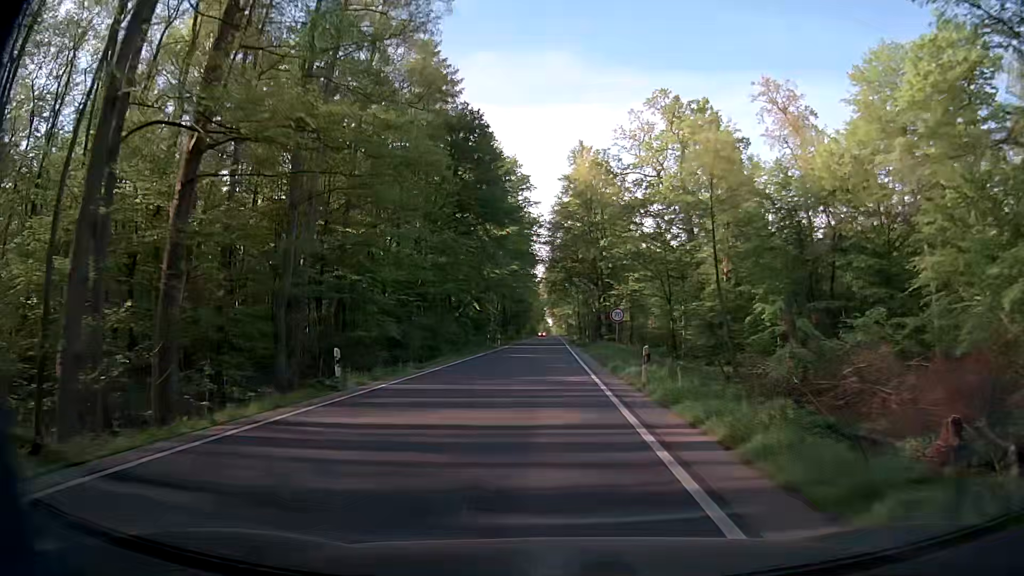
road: secondary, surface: asphalt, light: Day
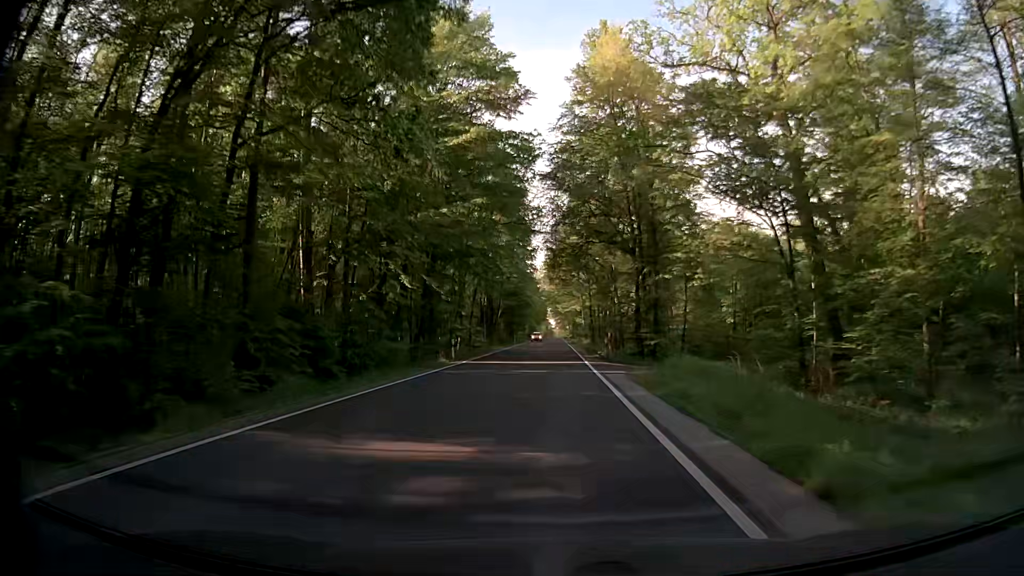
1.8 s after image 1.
(-0.3, +32.2) m; -1°
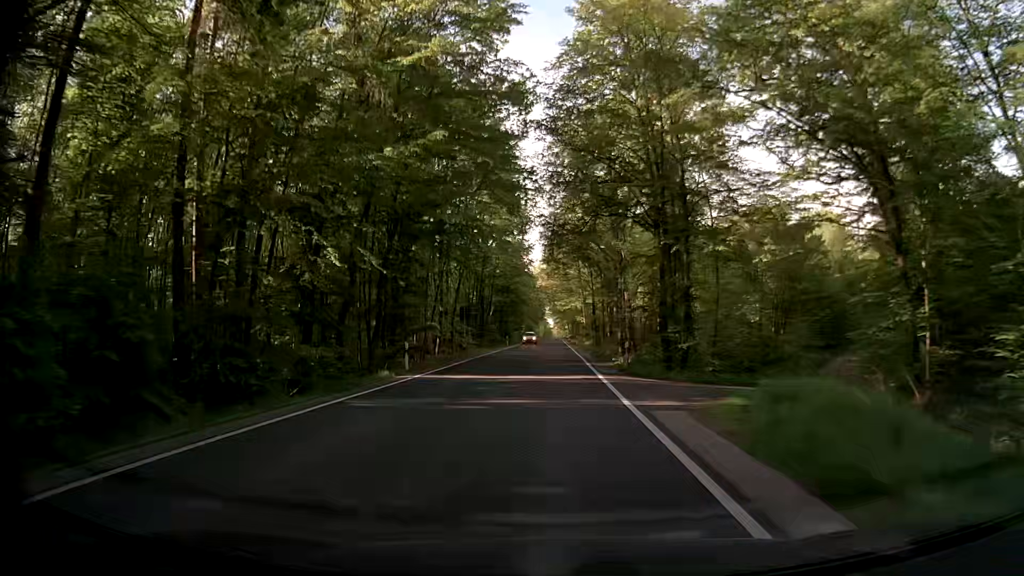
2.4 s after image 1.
(+0.1, +10.7) m; 0°
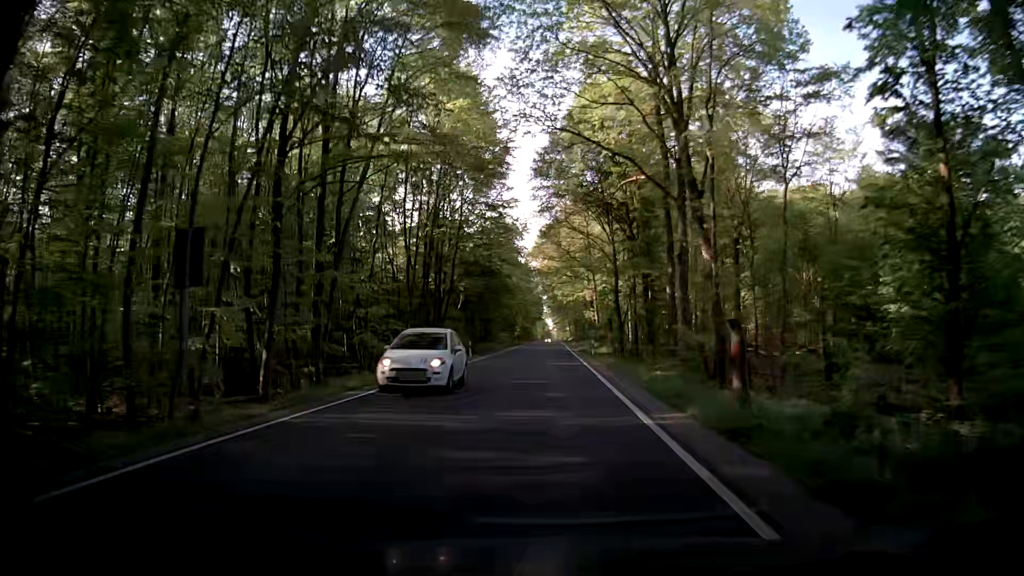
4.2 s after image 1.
(0.0, +32.2) m; +1°
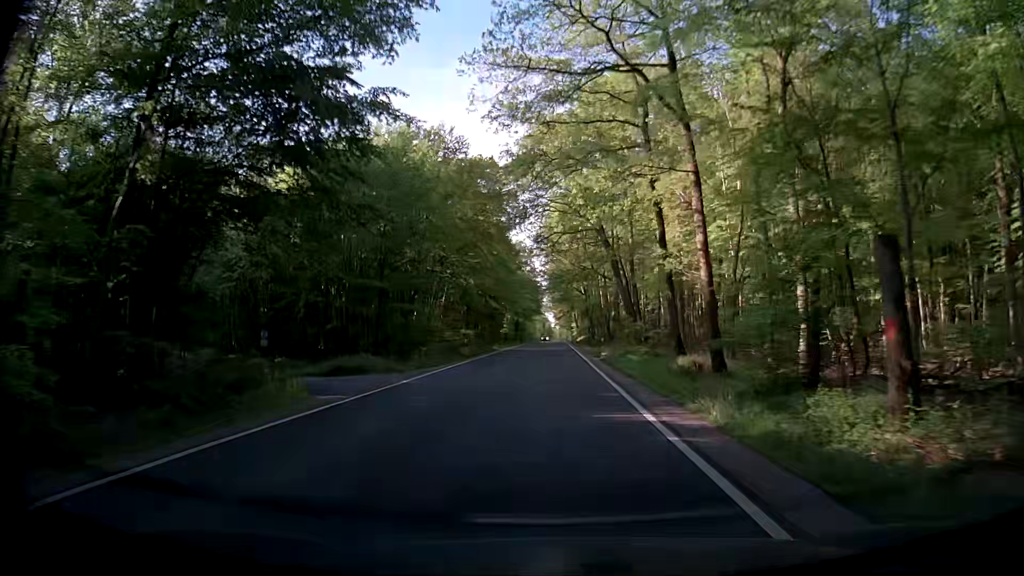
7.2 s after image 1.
(-0.4, +53.7) m; -1°
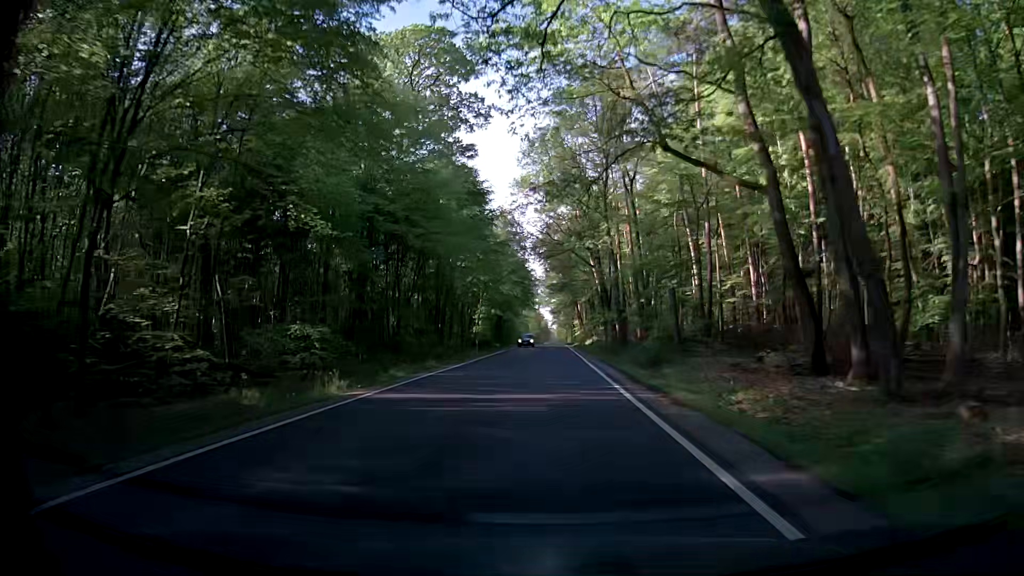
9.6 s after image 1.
(+0.1, +43.0) m; 0°
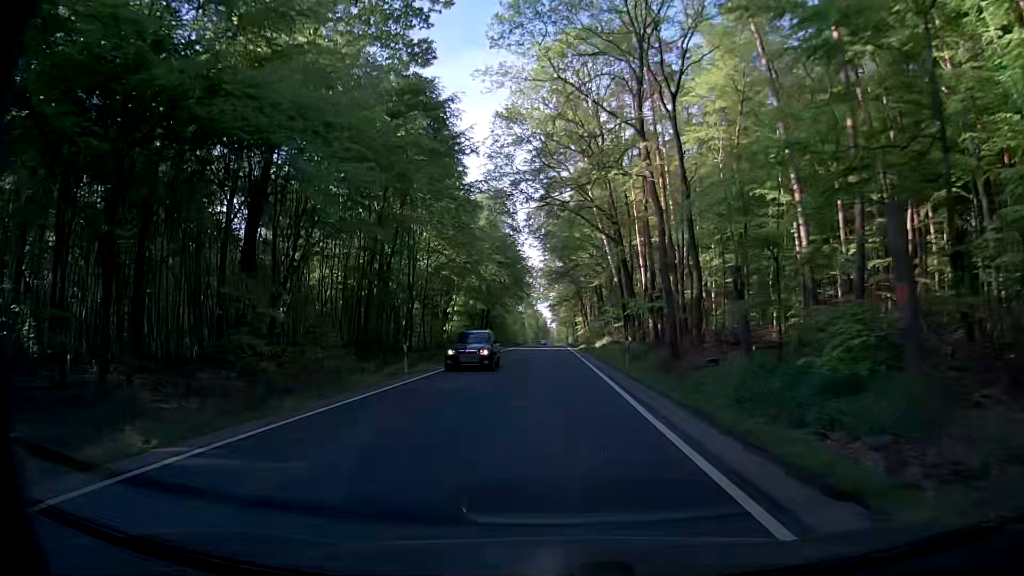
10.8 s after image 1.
(0.0, +21.5) m; 0°
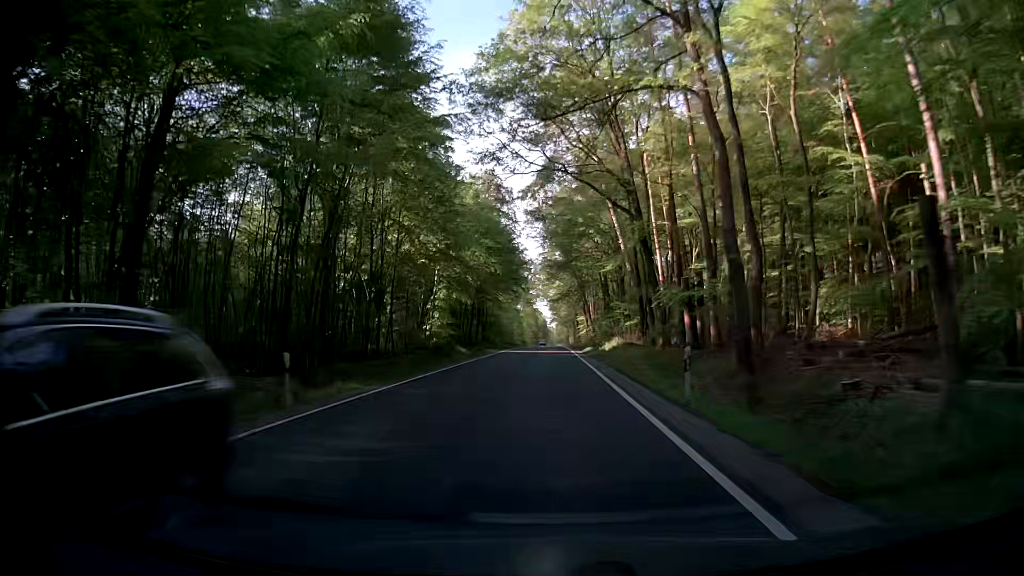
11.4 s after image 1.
(+0.1, +10.8) m; 0°
(0, +10) (0, +20) (0, +30) (0, +40) (0, +50) (+1, +60) (+1, +70) (+1, +80) (+1, +90) (+1, +100) m
